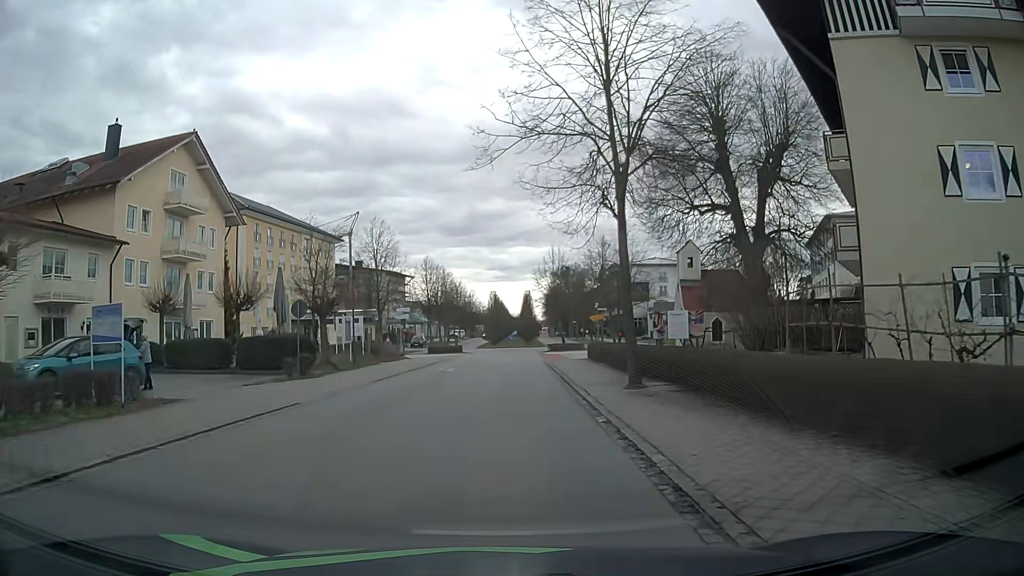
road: residential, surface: asphalt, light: Day
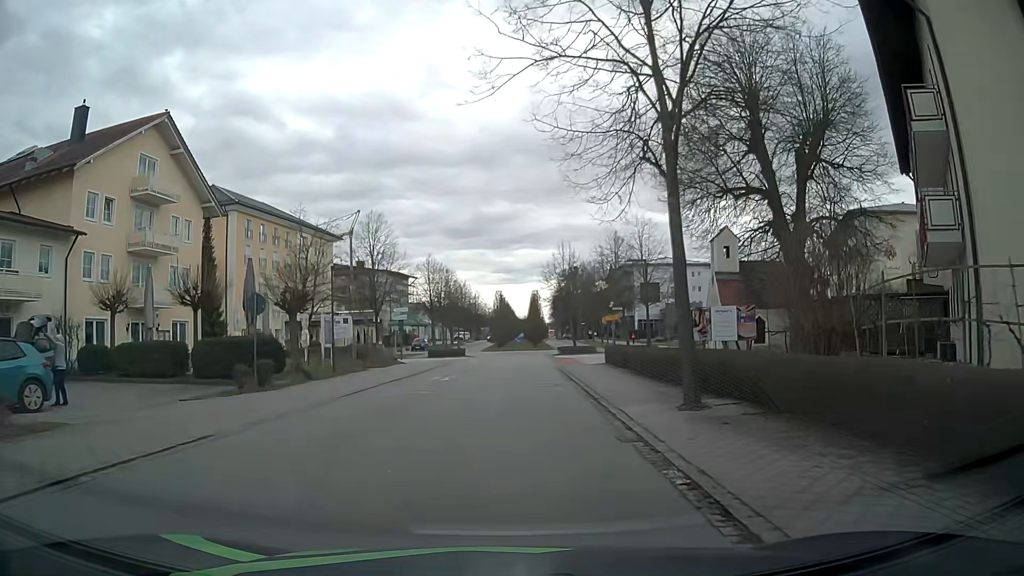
(-0.1, +4.7) m; -1°
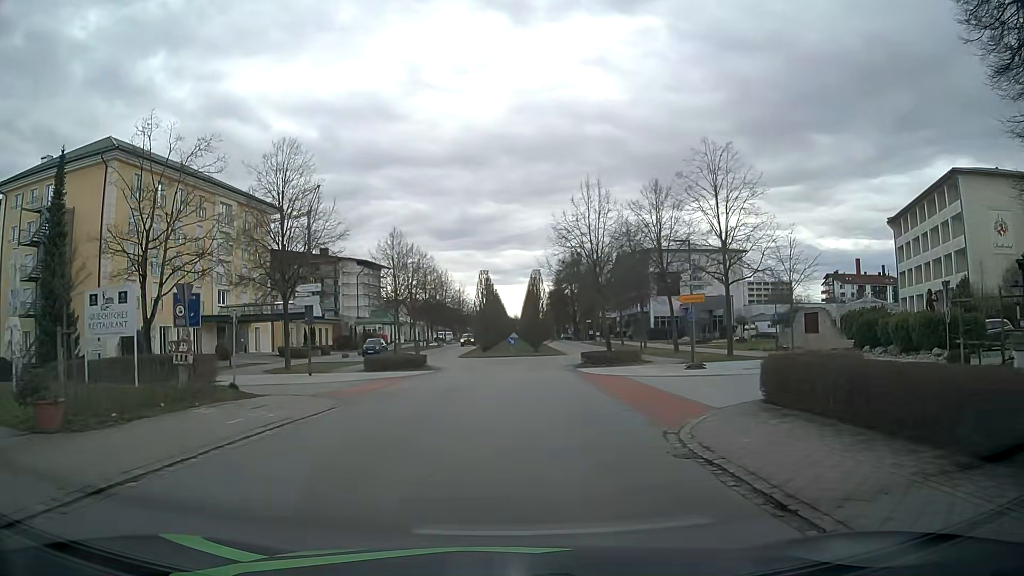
(0.0, +23.3) m; +1°
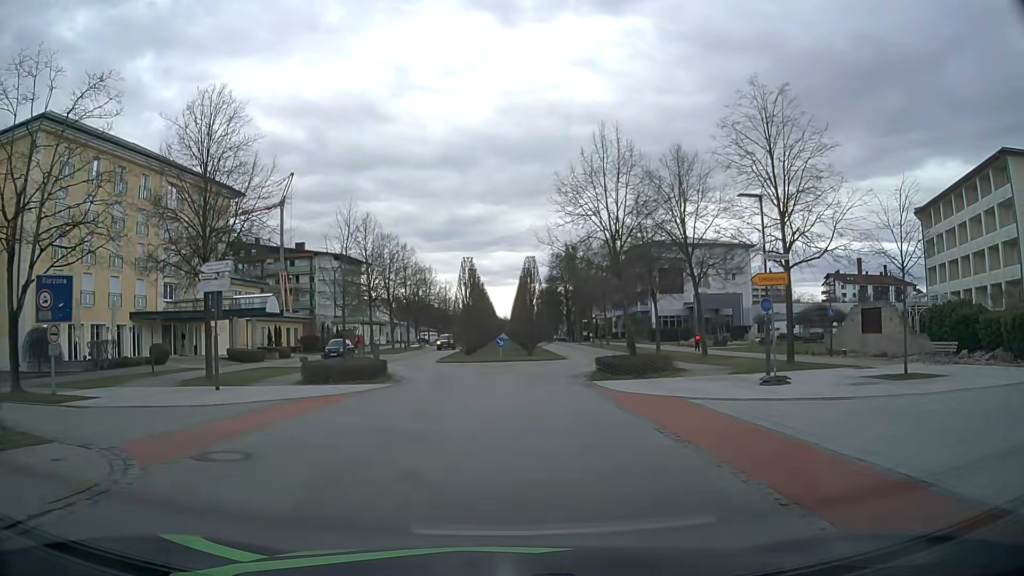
(+0.1, +9.2) m; 0°
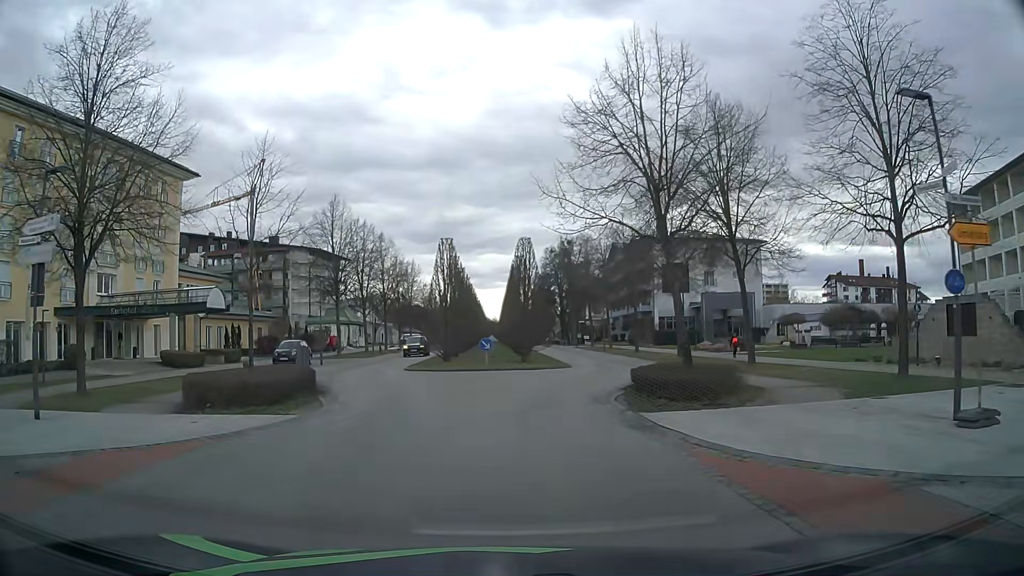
(+0.2, +9.0) m; +2°
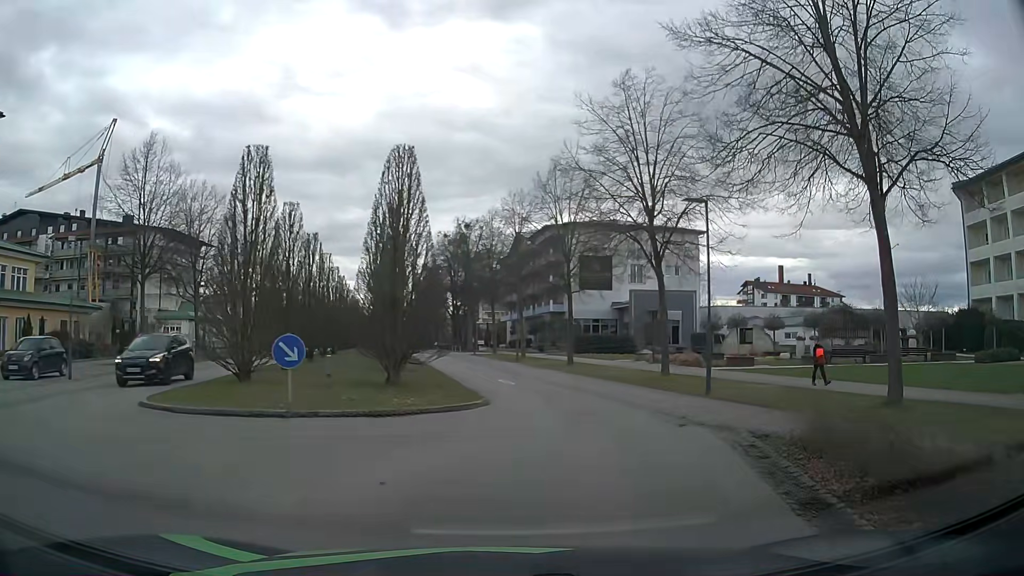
(+0.5, +17.5) m; +8°
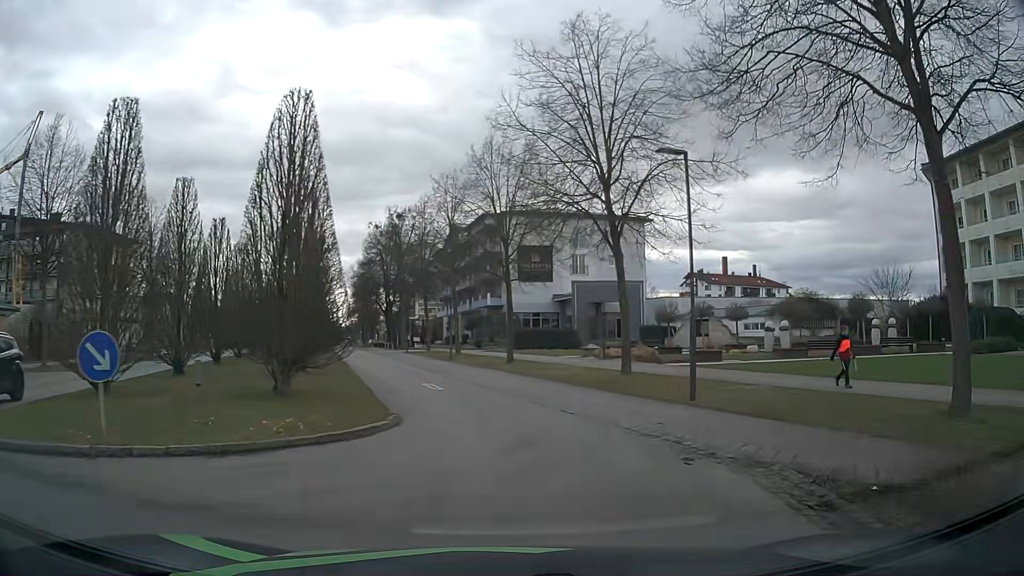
(+0.2, +4.2) m; +5°
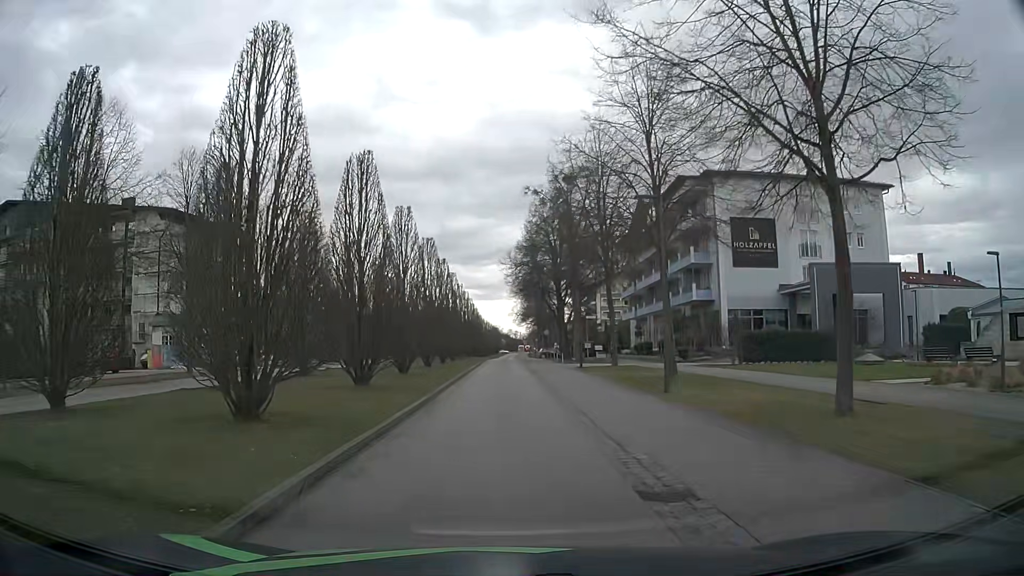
(-1.6, +20.5) m; -15°
(0, +10) (0, +20) (0, +30) (0, +40) (0, +50) (0, +60) (0, +70) (0, +80) (0, +90) (0, +100) m
